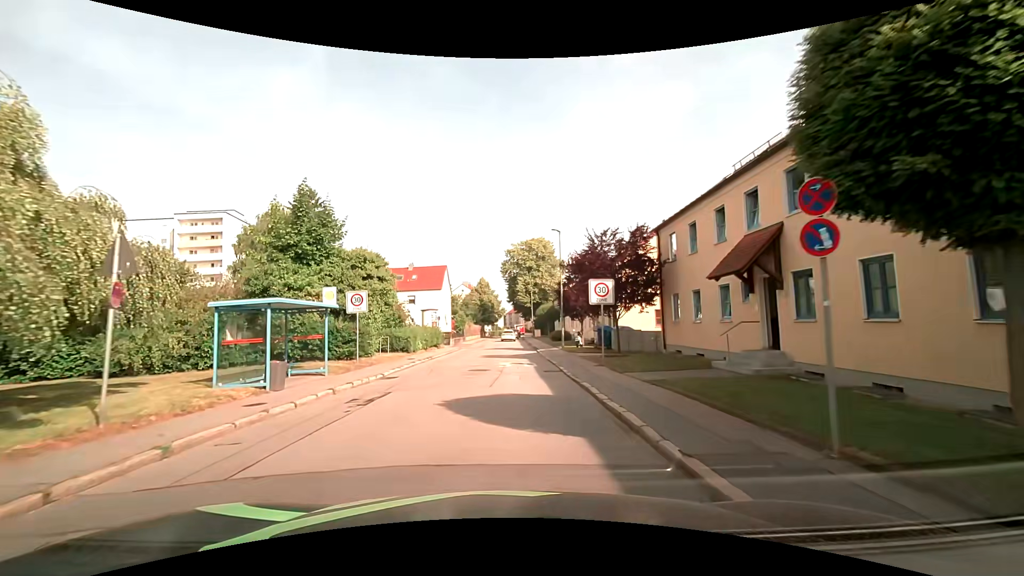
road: residential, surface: asphalt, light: Day
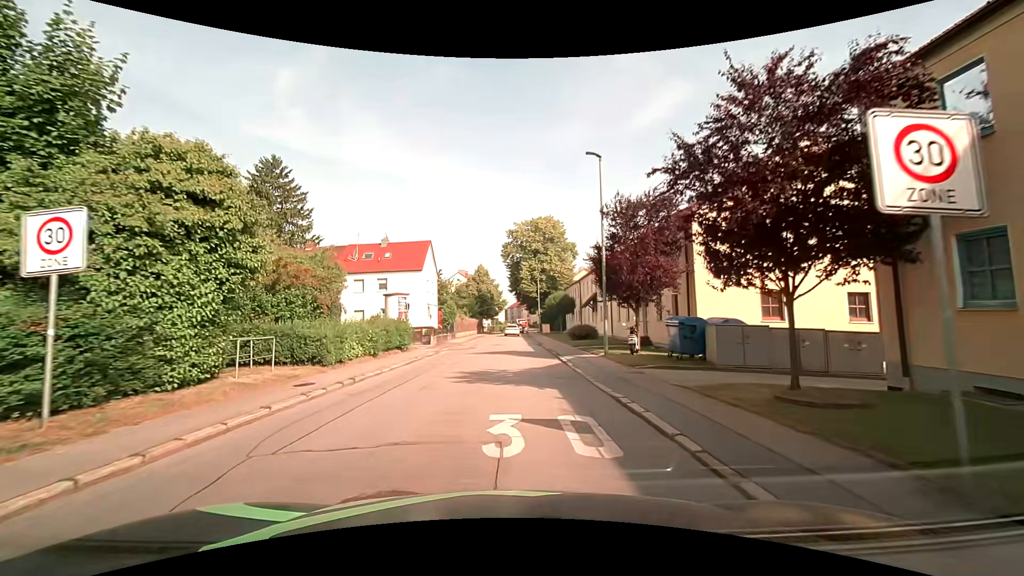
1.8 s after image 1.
(-0.1, +14.1) m; -1°
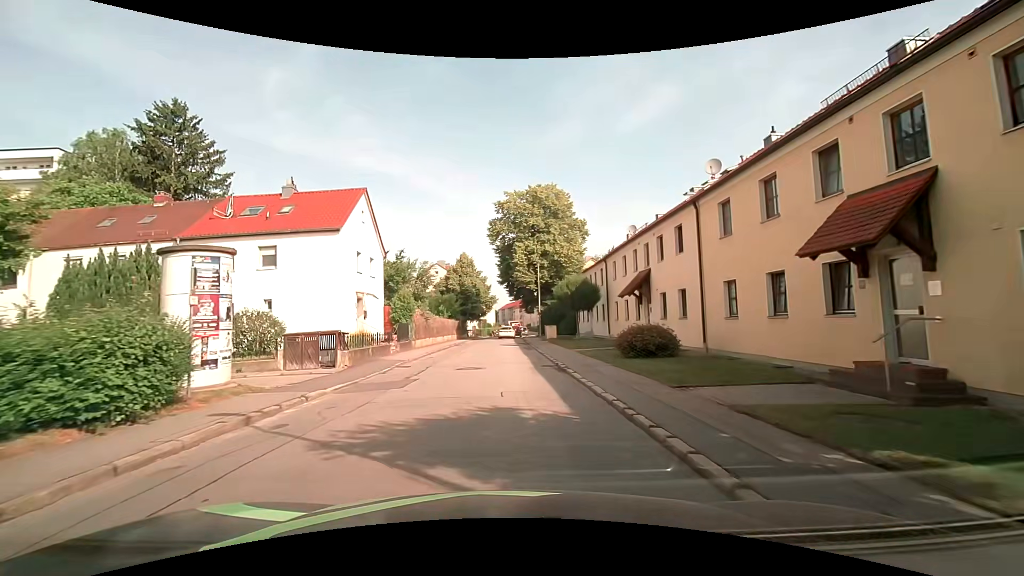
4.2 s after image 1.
(+0.4, +18.9) m; +2°
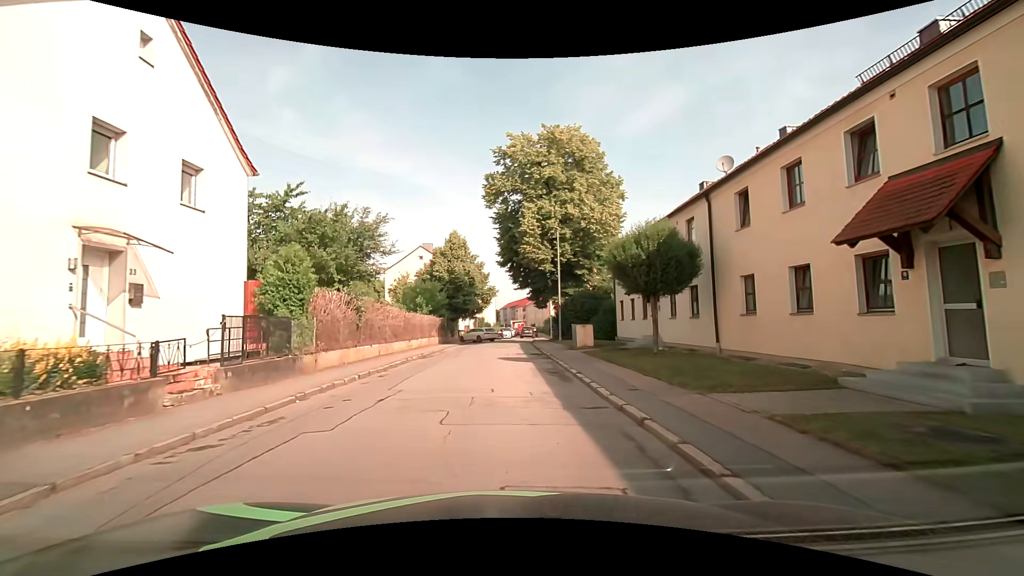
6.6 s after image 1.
(-0.1, +17.4) m; 0°
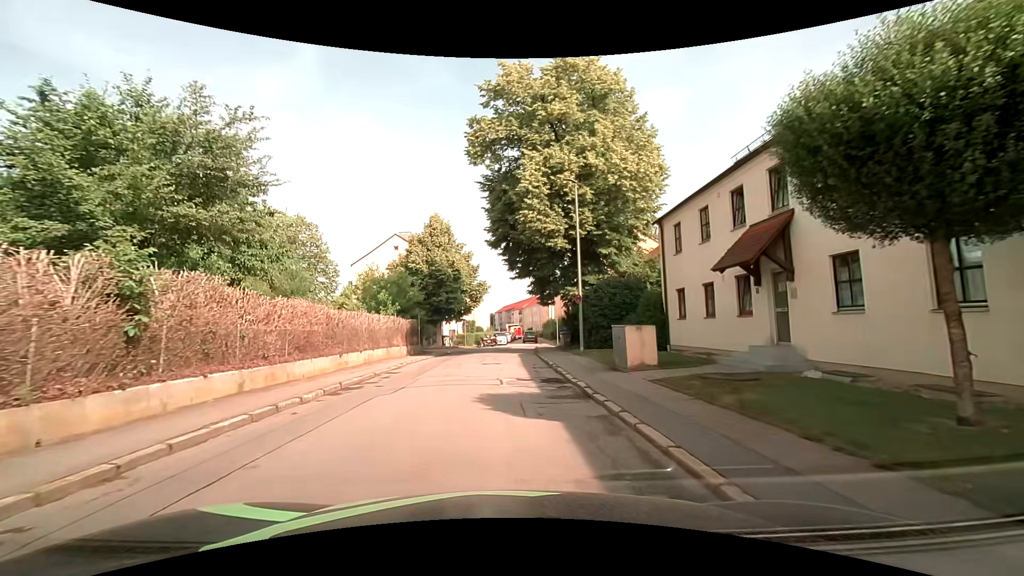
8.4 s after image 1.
(+0.1, +11.7) m; 0°
